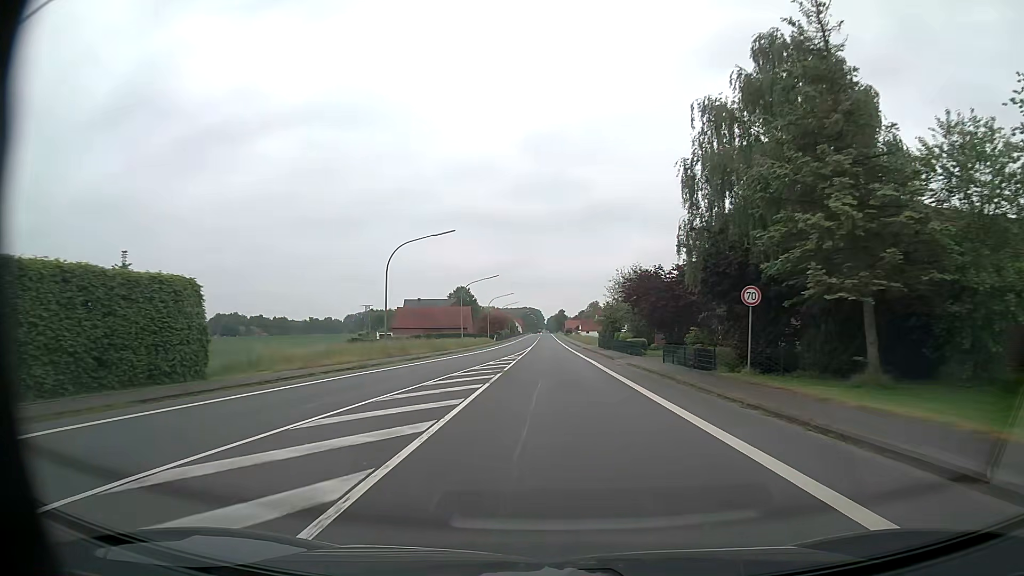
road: primary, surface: asphalt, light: Day
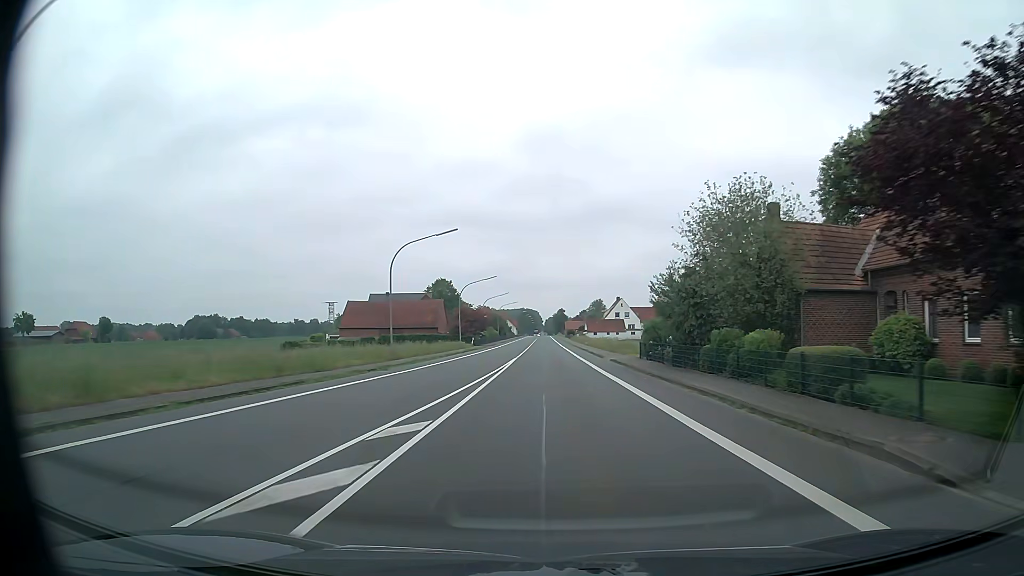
(0.0, +33.9) m; 0°
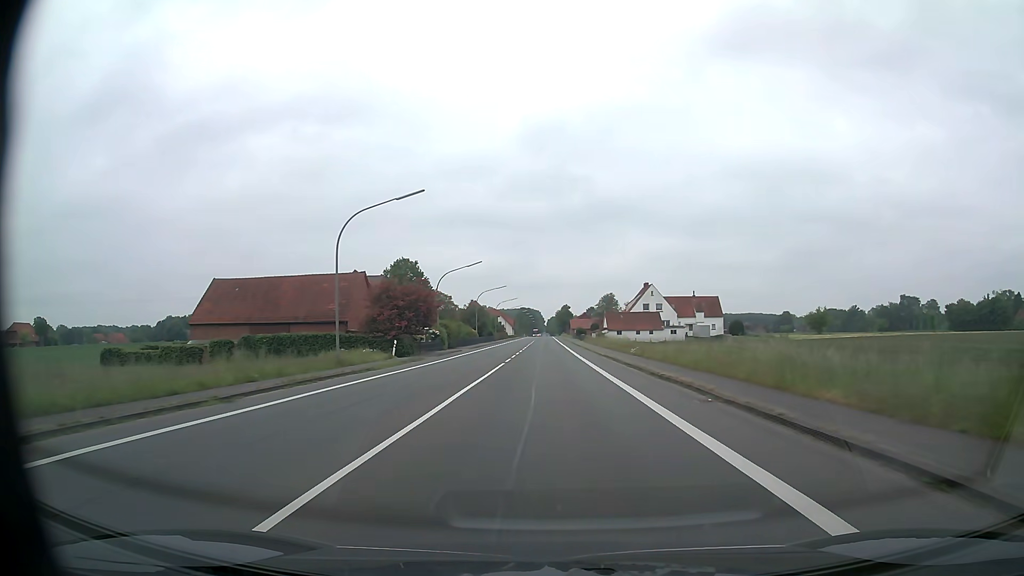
(0.0, +45.2) m; 0°
(0, +10) (0, +20) (0, +30) (0, +40) (0, +50) (0, +60) (0, +70) (0, +80) (0, +90) (0, +100) m
